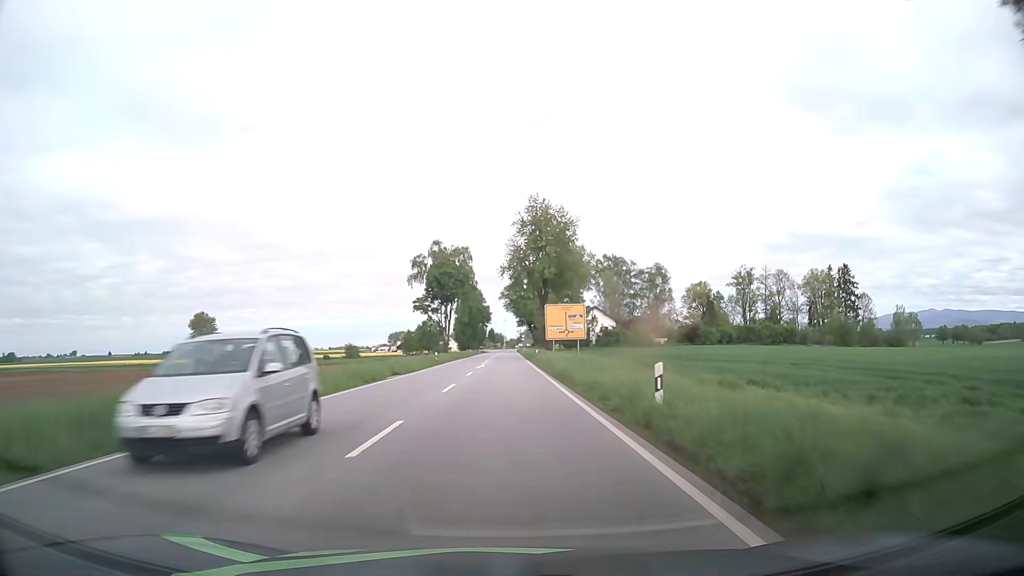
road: primary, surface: asphalt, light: Day
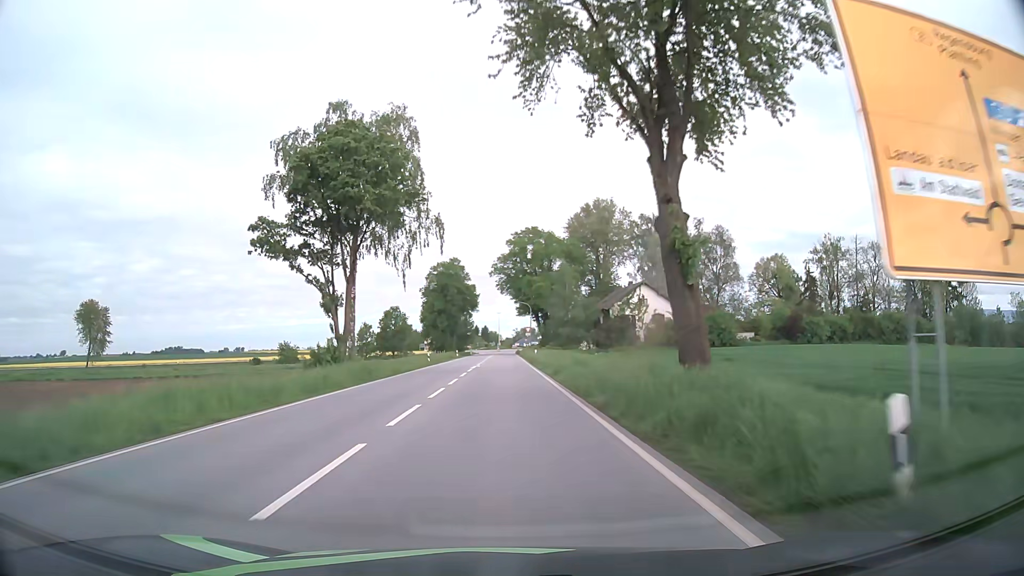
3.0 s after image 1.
(+0.1, +55.5) m; 0°
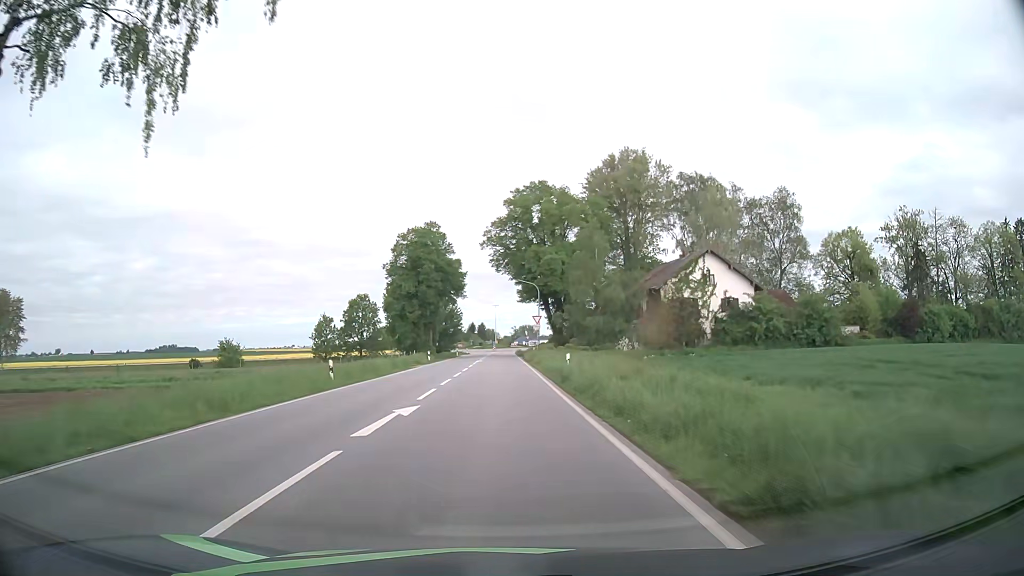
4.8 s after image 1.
(0.0, +30.6) m; 0°
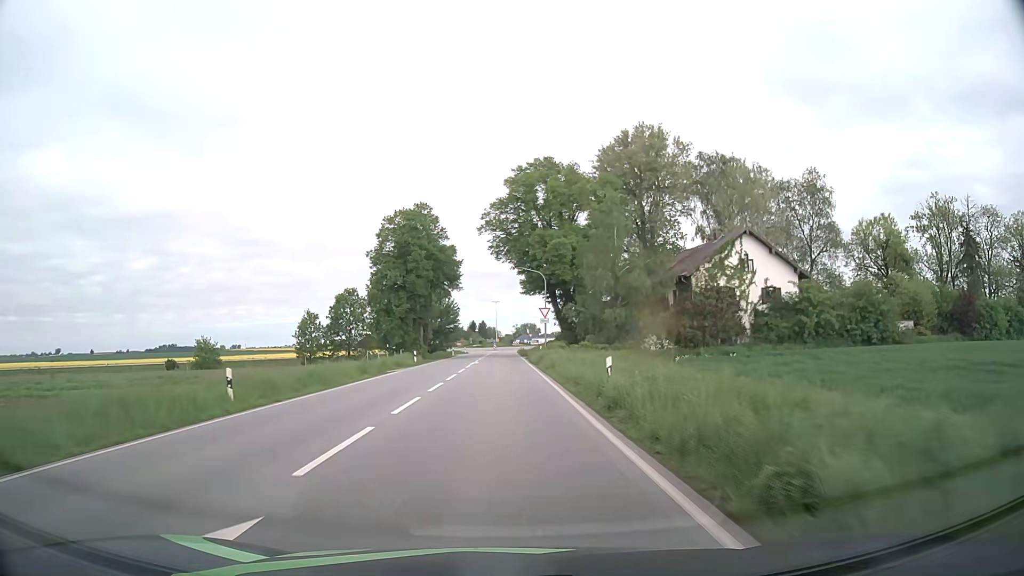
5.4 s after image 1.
(0.0, +9.7) m; 0°
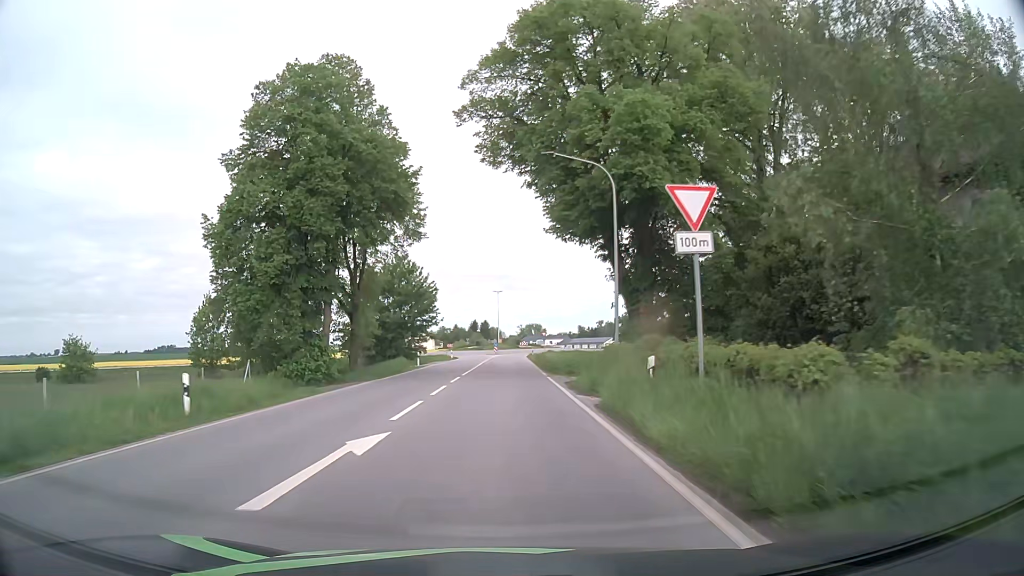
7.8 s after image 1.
(-0.1, +36.8) m; 0°
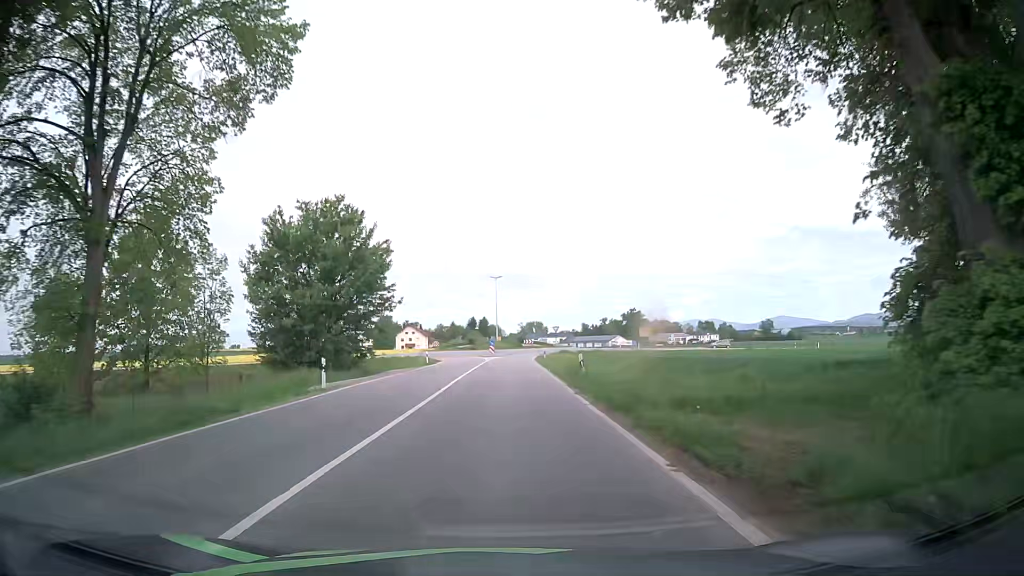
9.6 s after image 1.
(0.0, +25.3) m; 0°
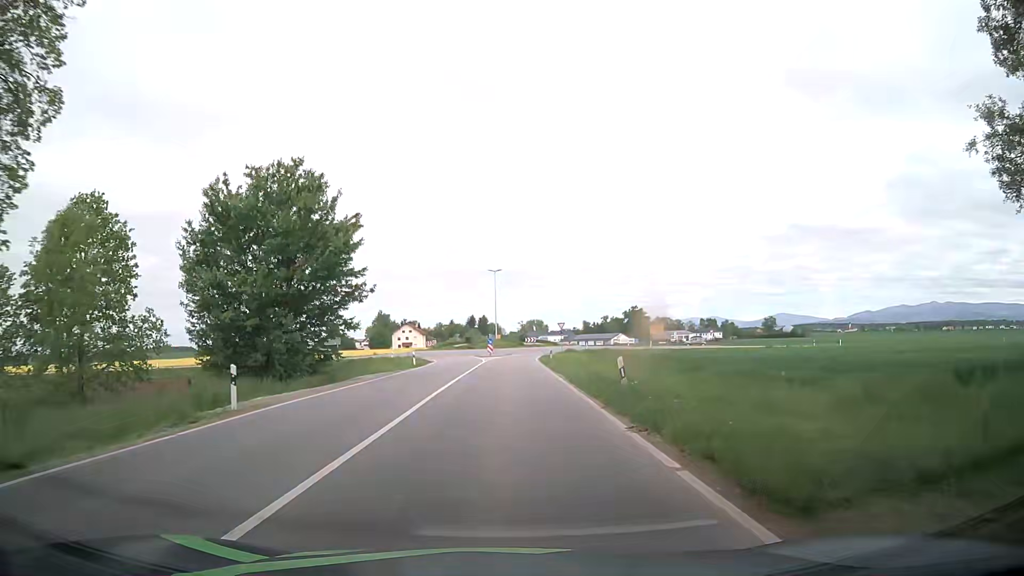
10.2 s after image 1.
(0.0, +8.0) m; 0°
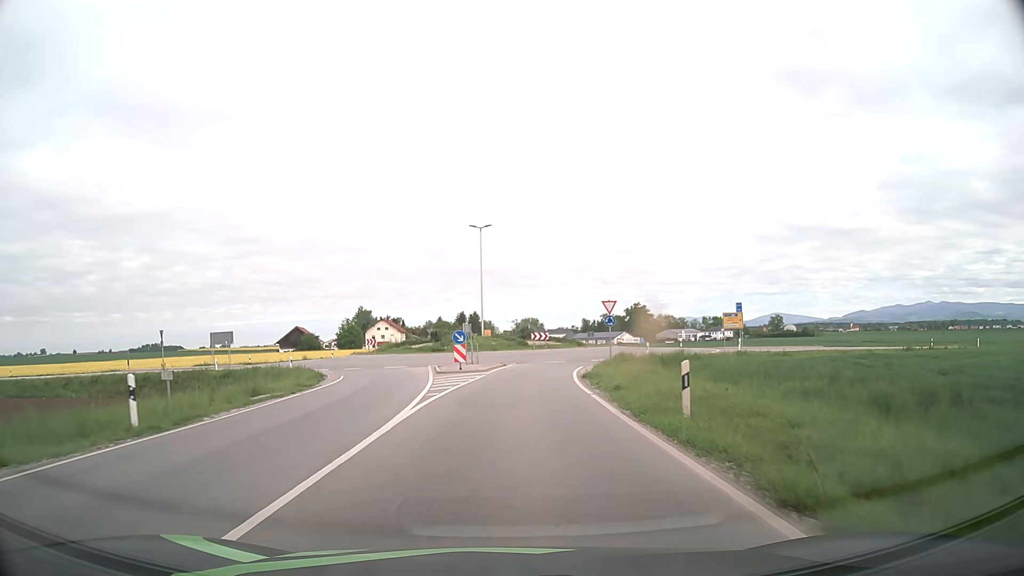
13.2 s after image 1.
(-0.1, +37.0) m; 0°
(0, +10) (0, +20) (+1, +30) (+4, +40) (+8, +48) (+13, +57) (+13, +67) (+9, +77) (+5, +86) (+2, +95) m
